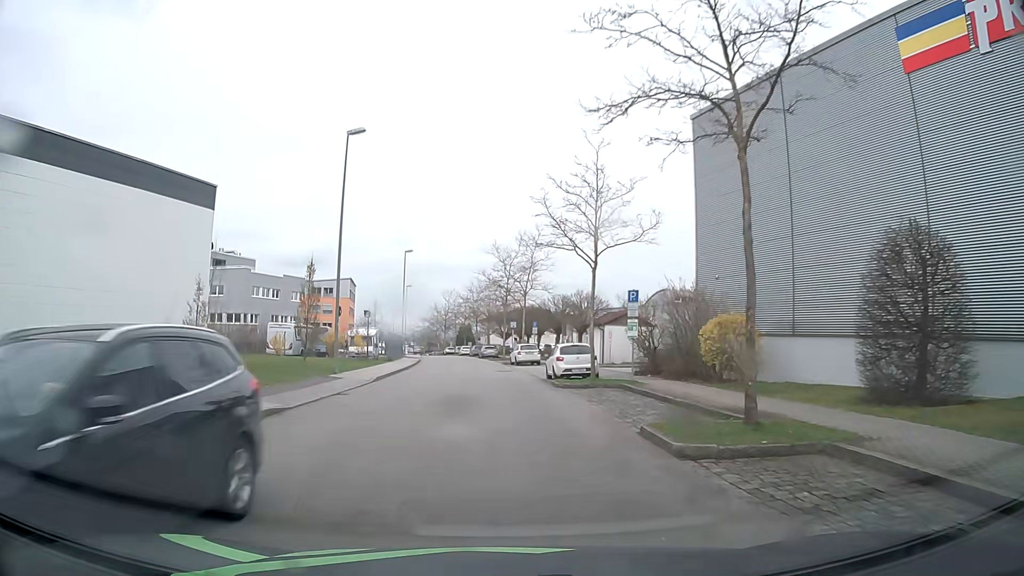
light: Day
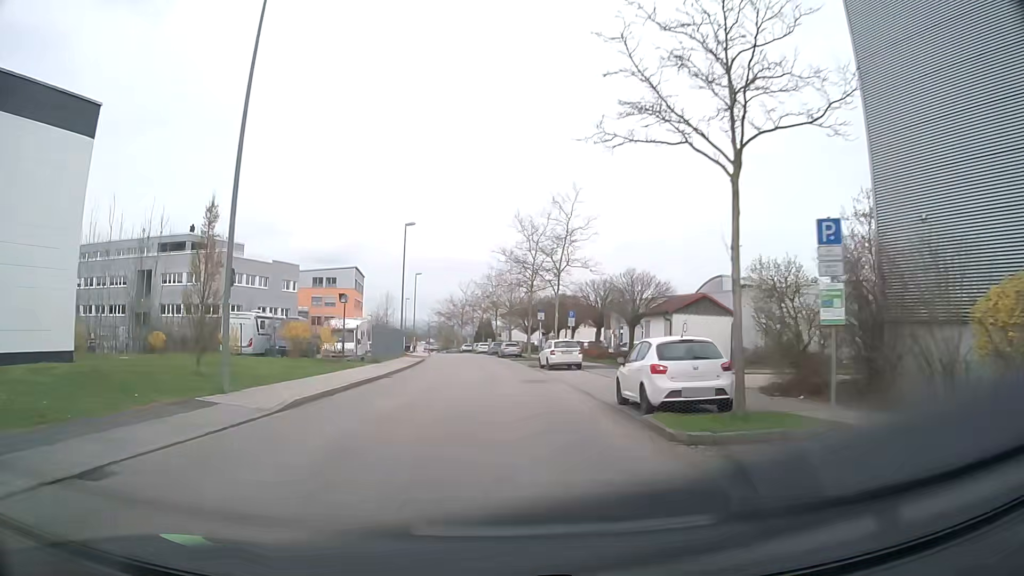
(-0.1, +13.2) m; -2°
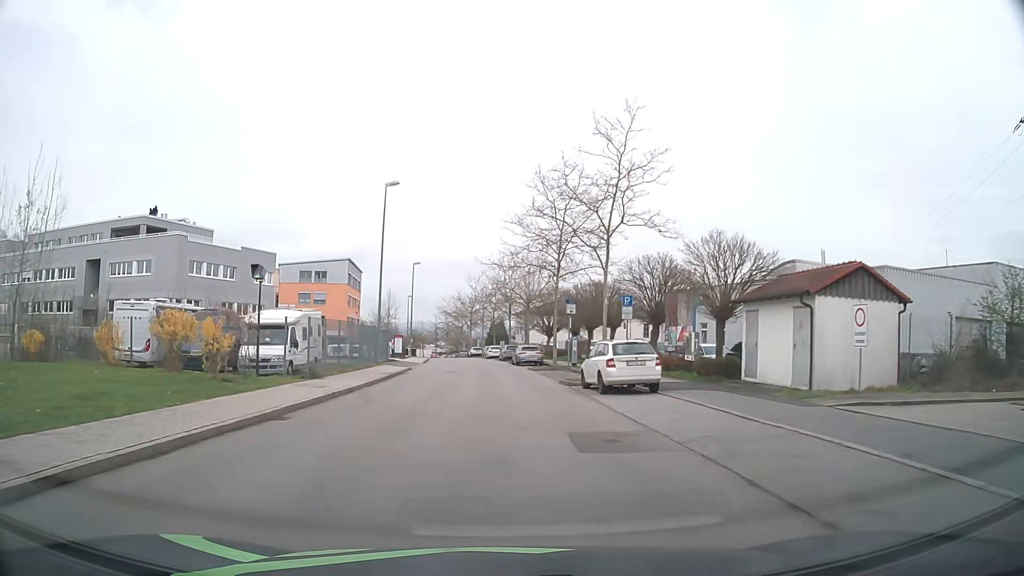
(0.0, +14.2) m; 0°
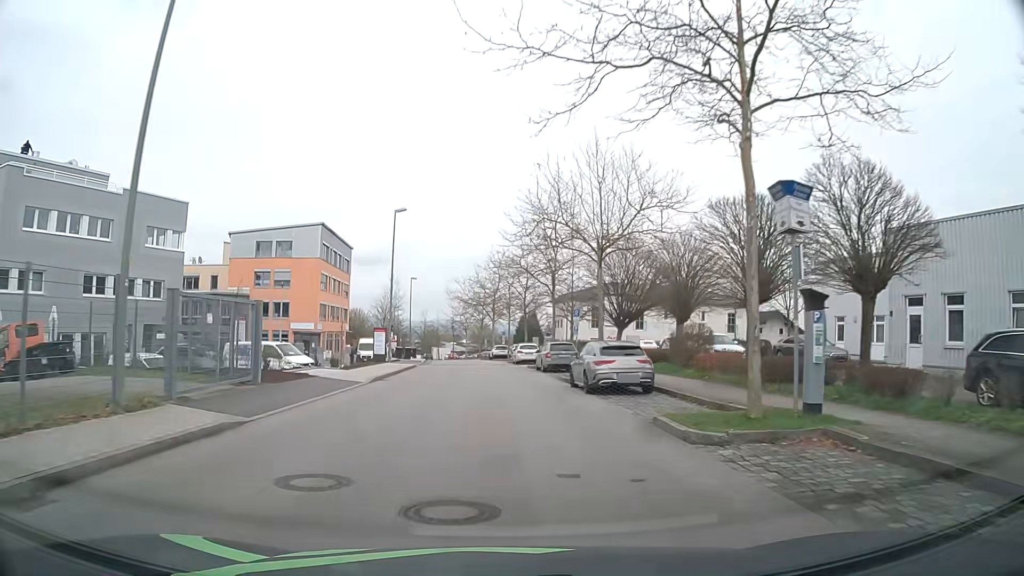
(-1.0, +27.6) m; -3°
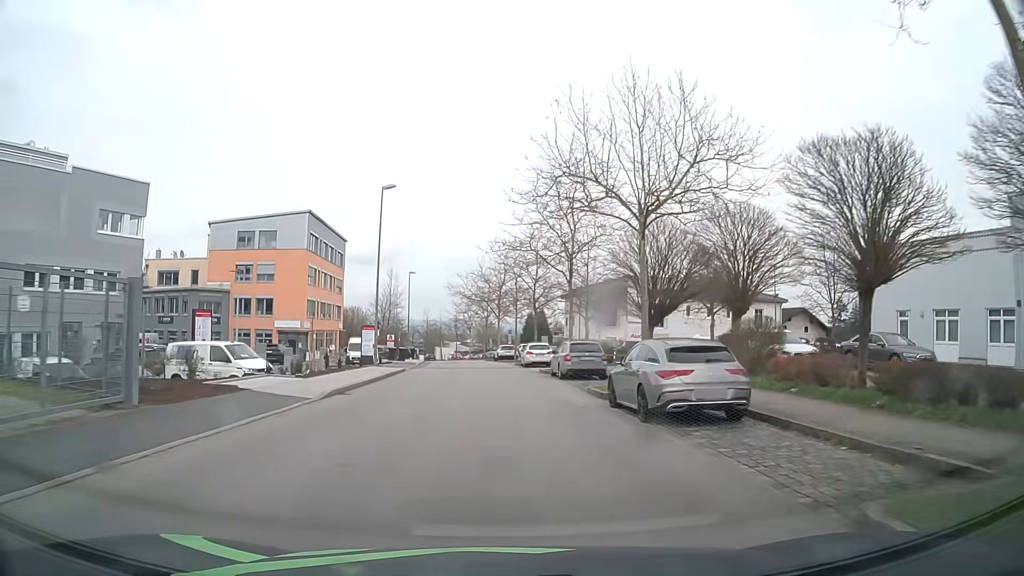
(0.0, +6.7) m; 0°
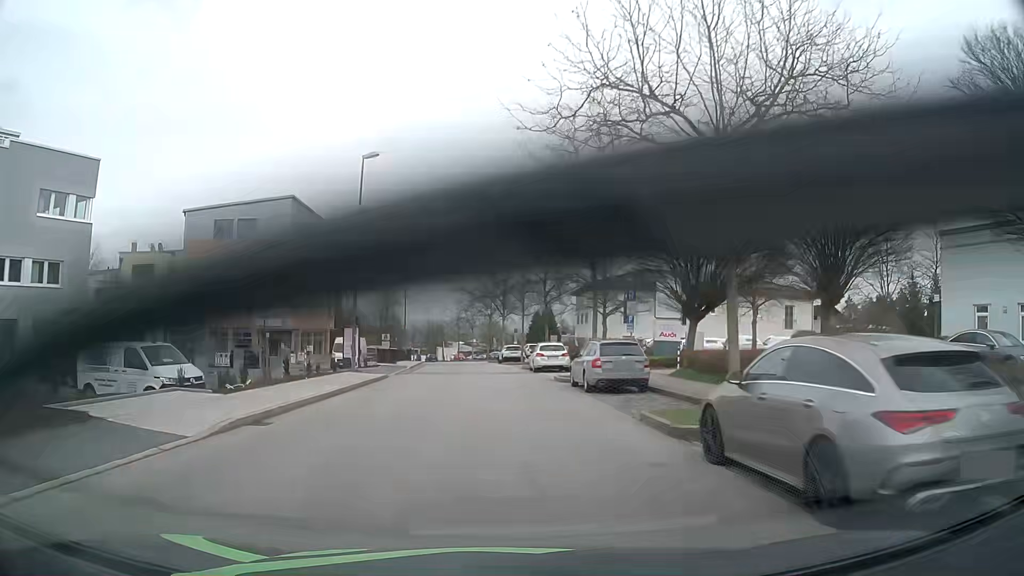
(-0.1, +6.6) m; -1°
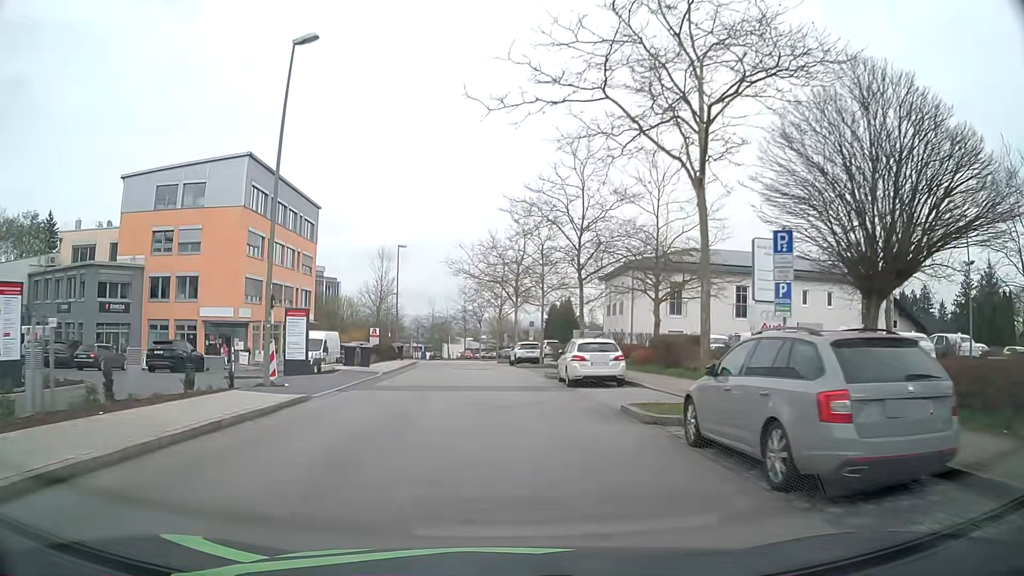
(-0.1, +12.6) m; -1°
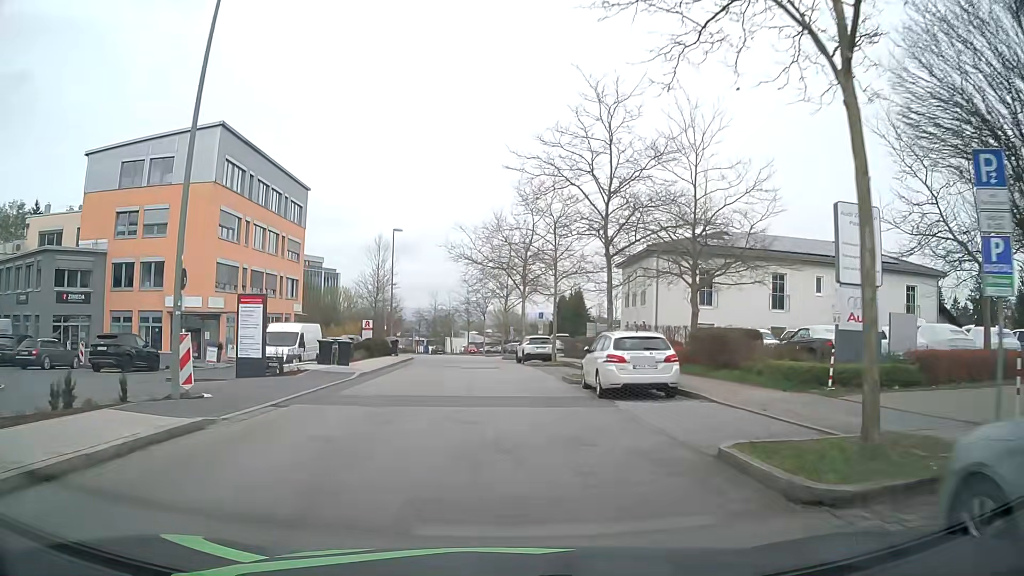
(0.0, +5.6) m; -1°
